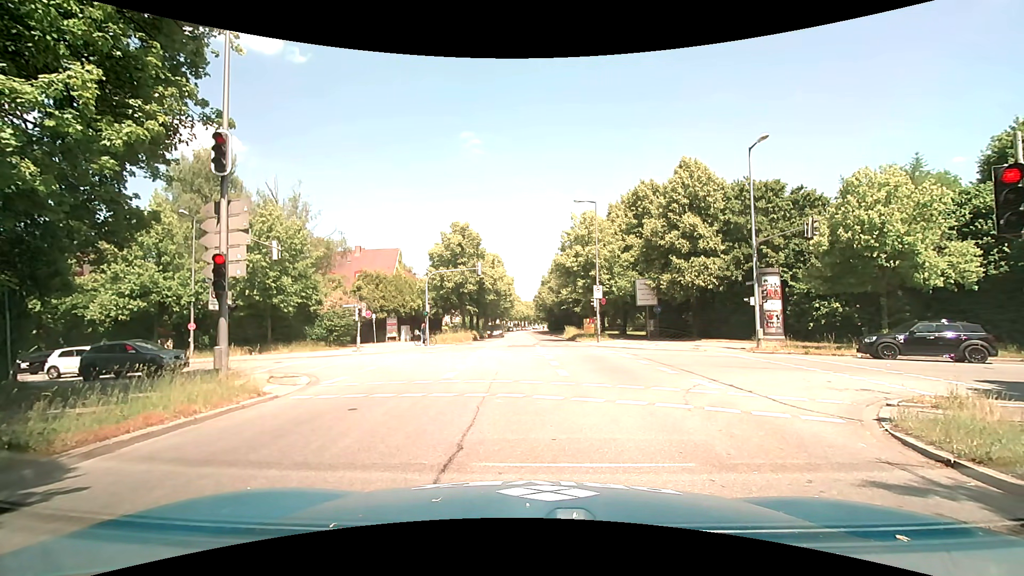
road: secondary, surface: asphalt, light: Day
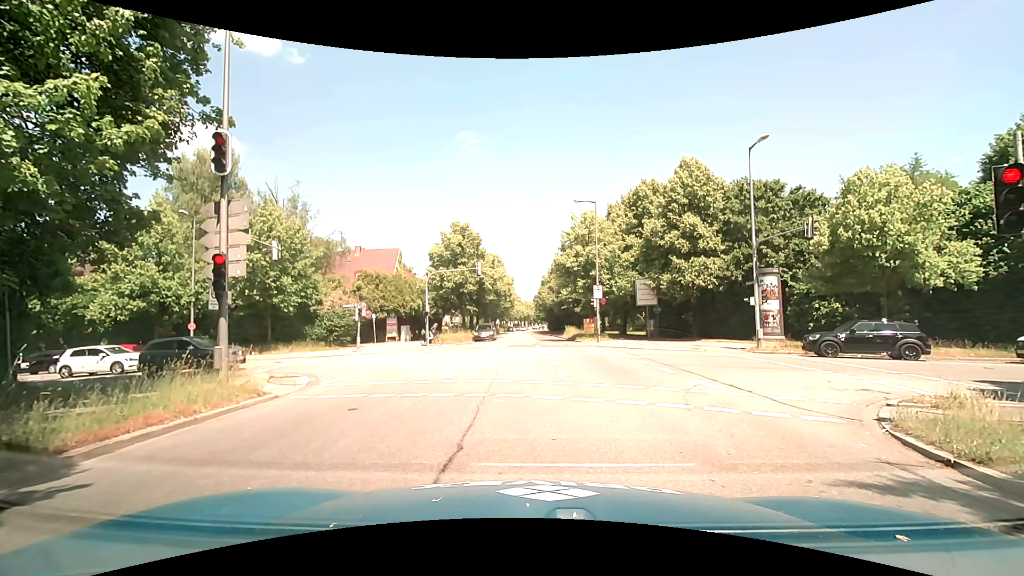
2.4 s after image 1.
(0.0, 0.0) m; 0°
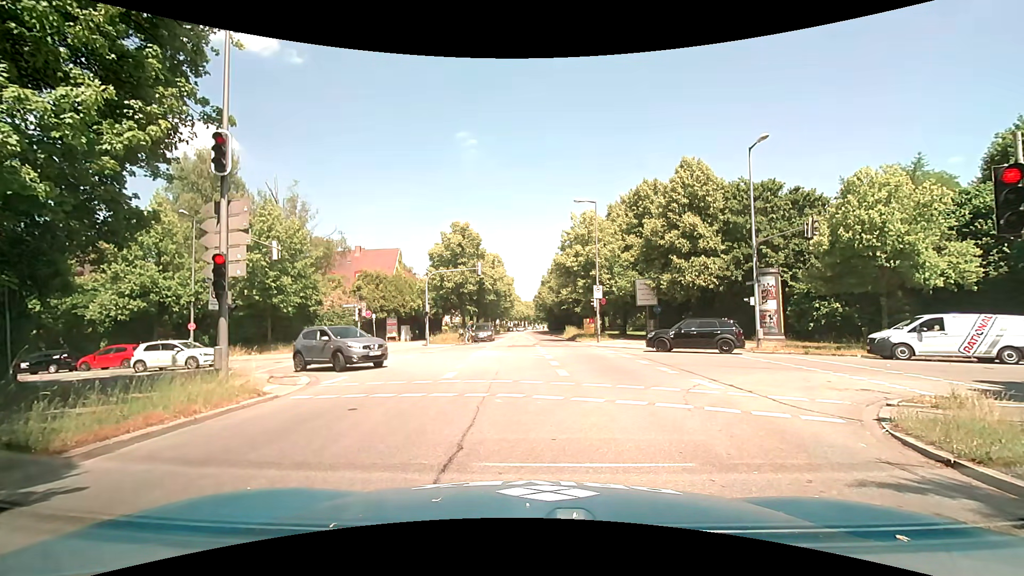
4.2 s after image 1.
(0.0, 0.0) m; 0°
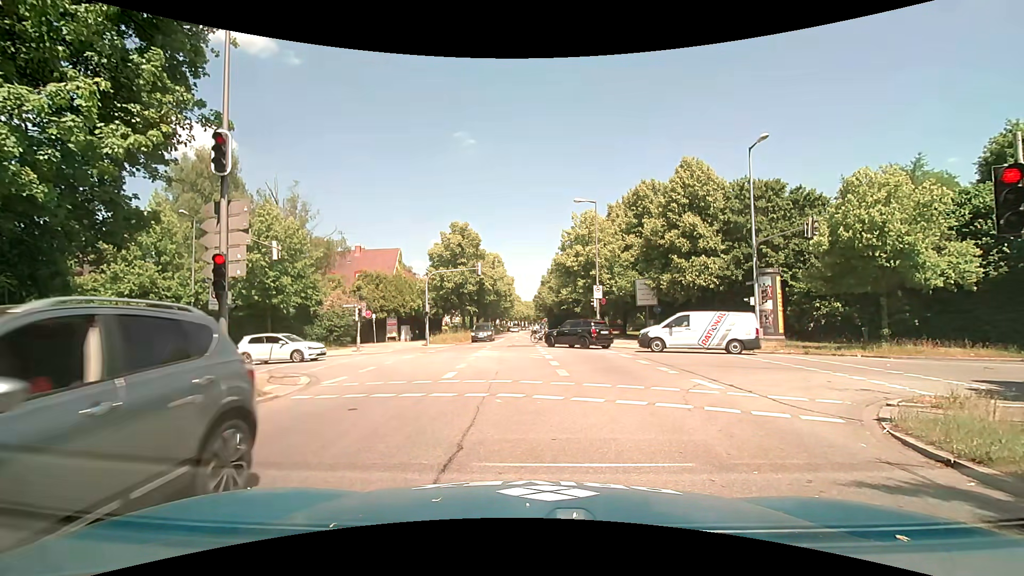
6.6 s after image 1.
(0.0, 0.0) m; 0°
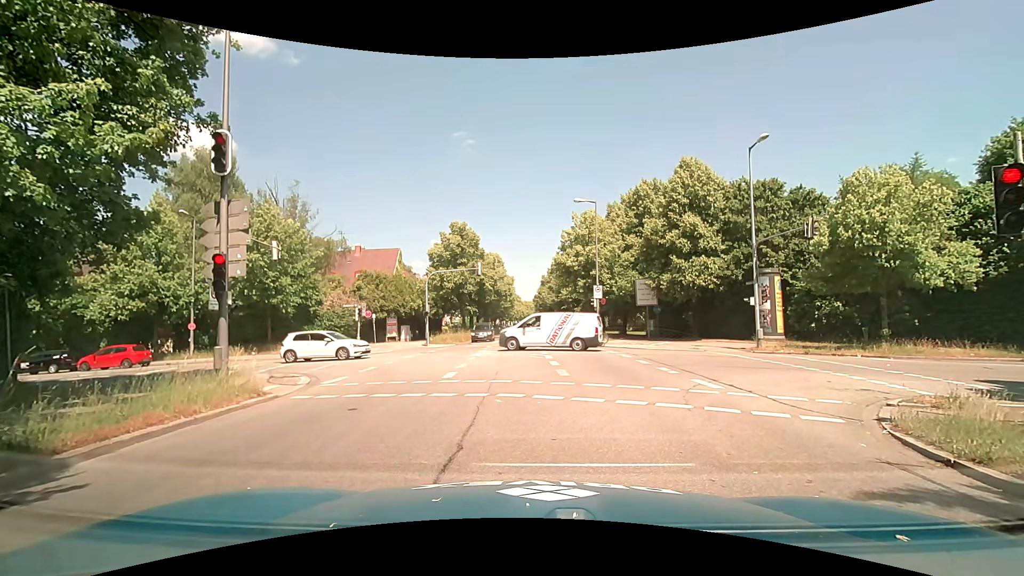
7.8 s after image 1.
(0.0, 0.0) m; 0°
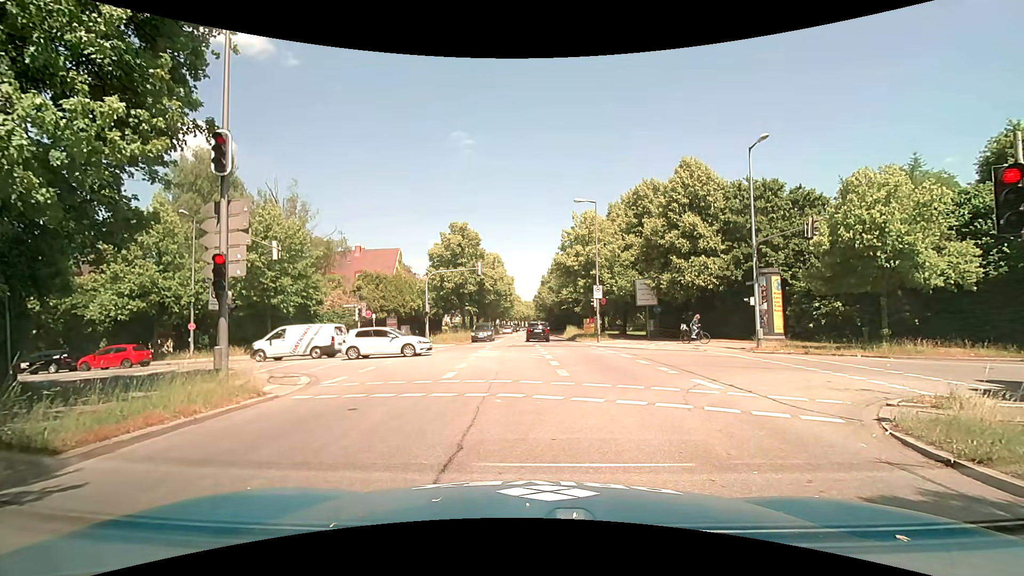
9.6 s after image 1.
(0.0, 0.0) m; 0°
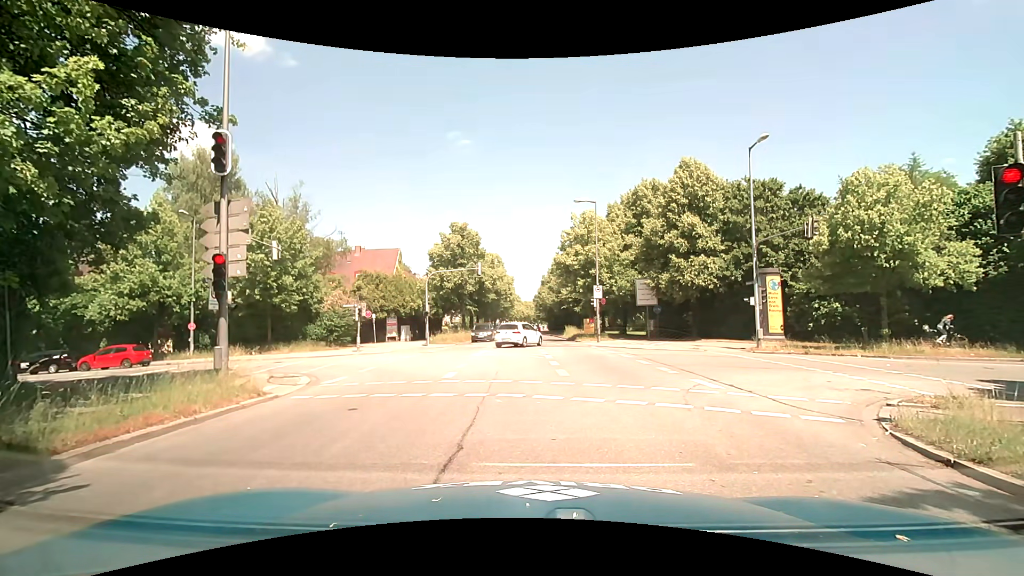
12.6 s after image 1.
(0.0, 0.0) m; 0°
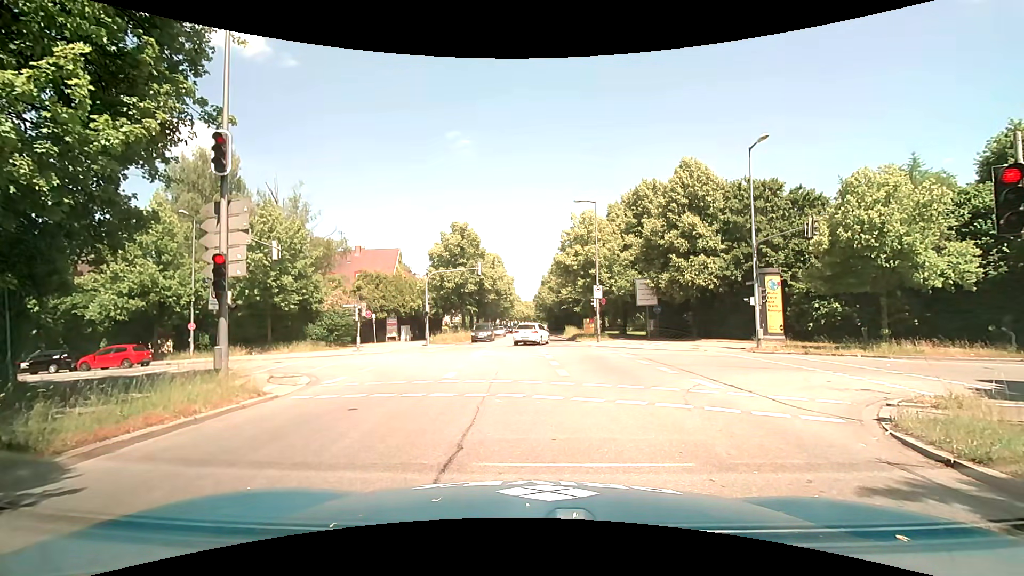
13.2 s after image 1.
(0.0, 0.0) m; 0°
